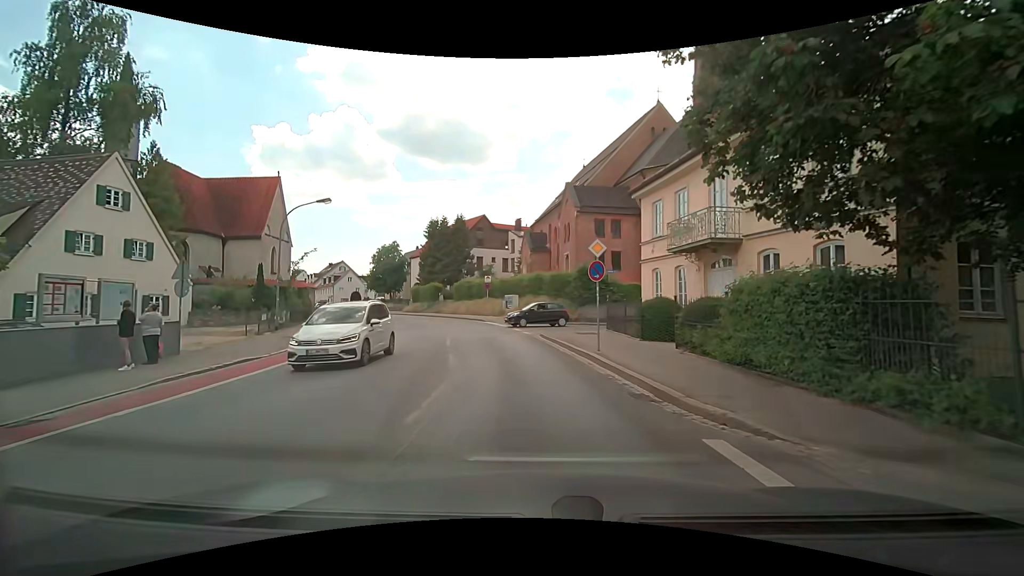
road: secondary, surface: asphalt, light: Day
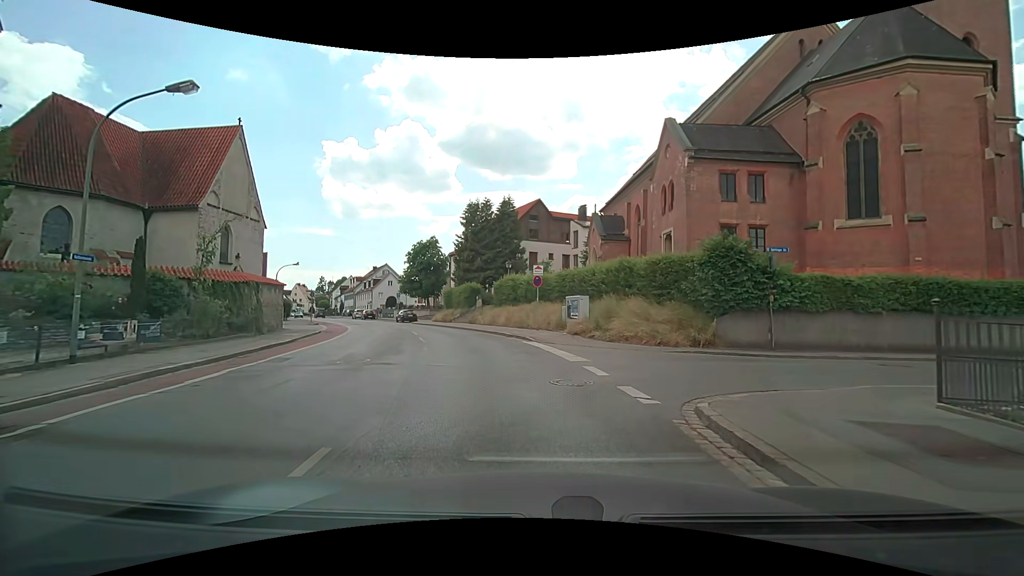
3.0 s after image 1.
(-1.0, +16.1) m; -7°
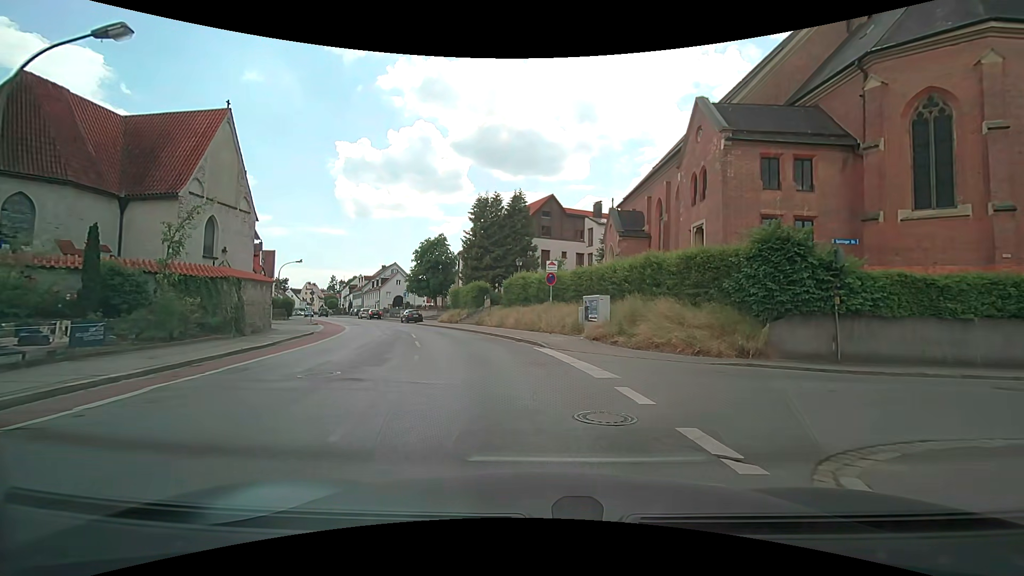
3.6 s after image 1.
(-0.1, +2.9) m; -1°
